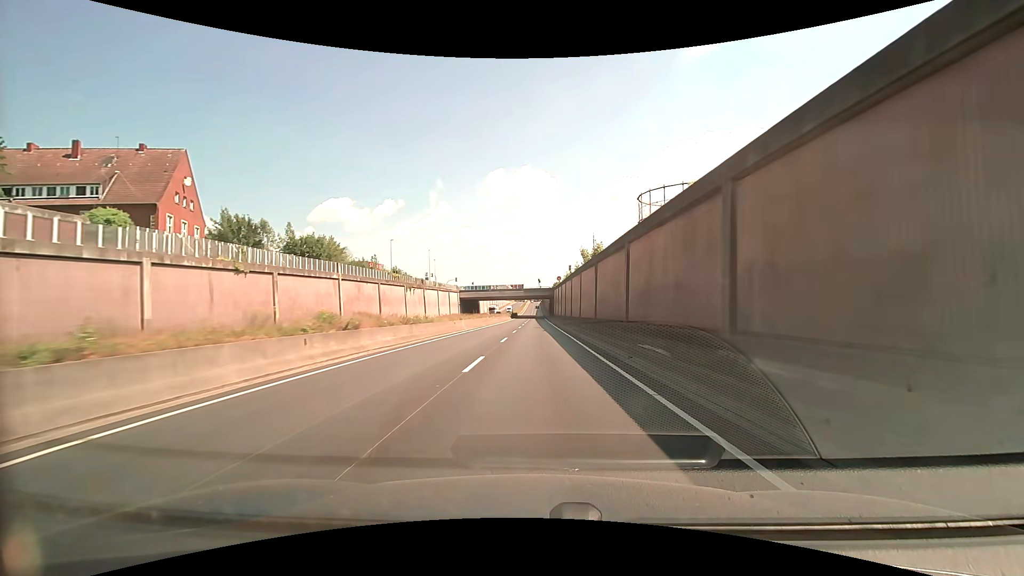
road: trunk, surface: asphalt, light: Day
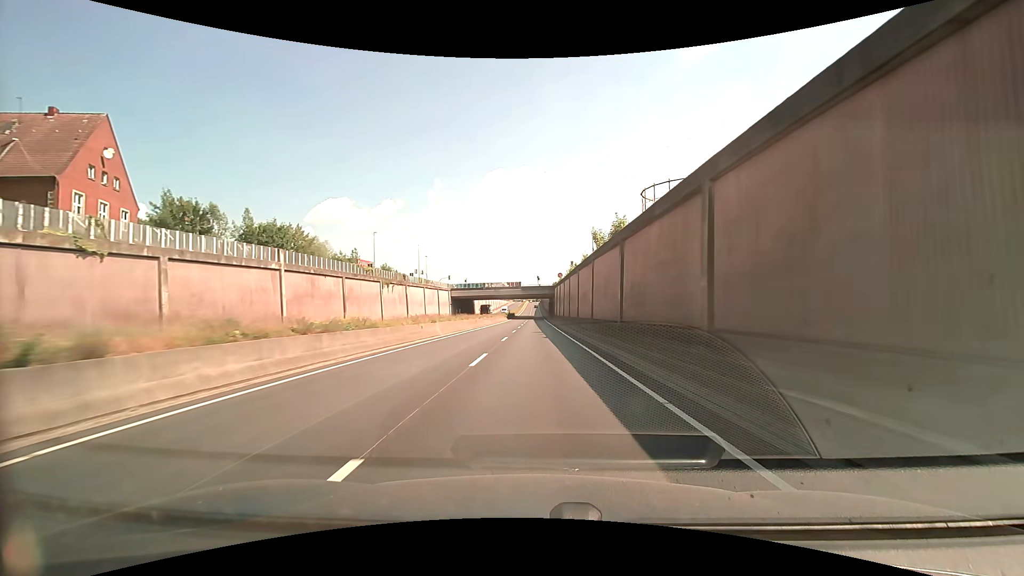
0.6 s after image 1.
(0.0, +10.8) m; 0°
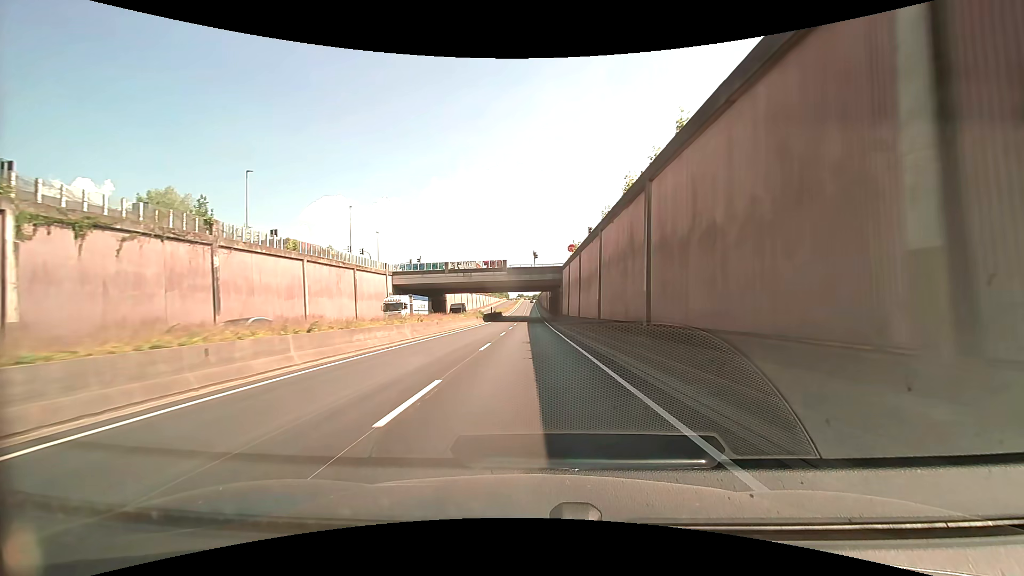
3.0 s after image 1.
(+0.1, +43.2) m; 0°
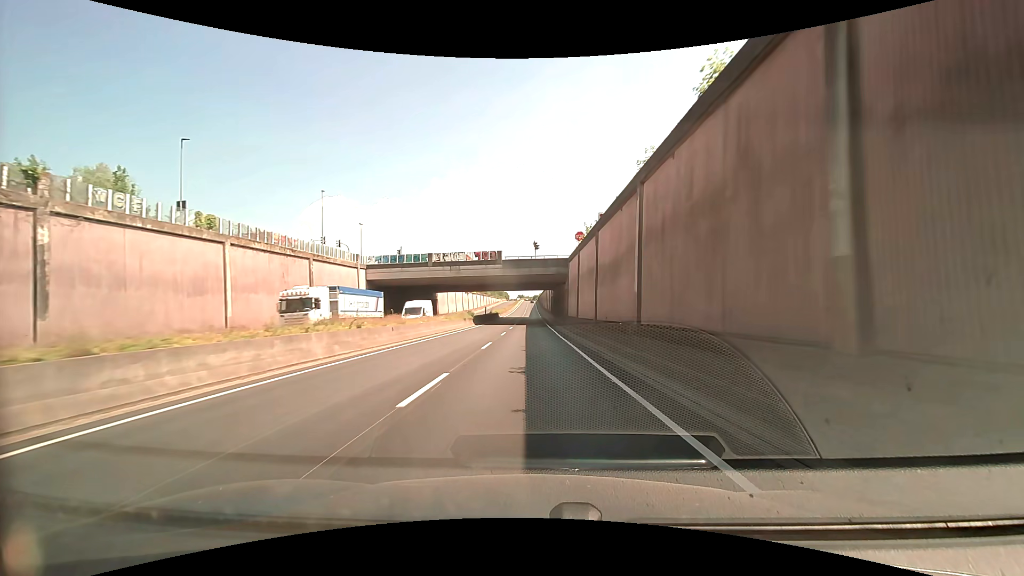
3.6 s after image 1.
(0.0, +10.8) m; 0°
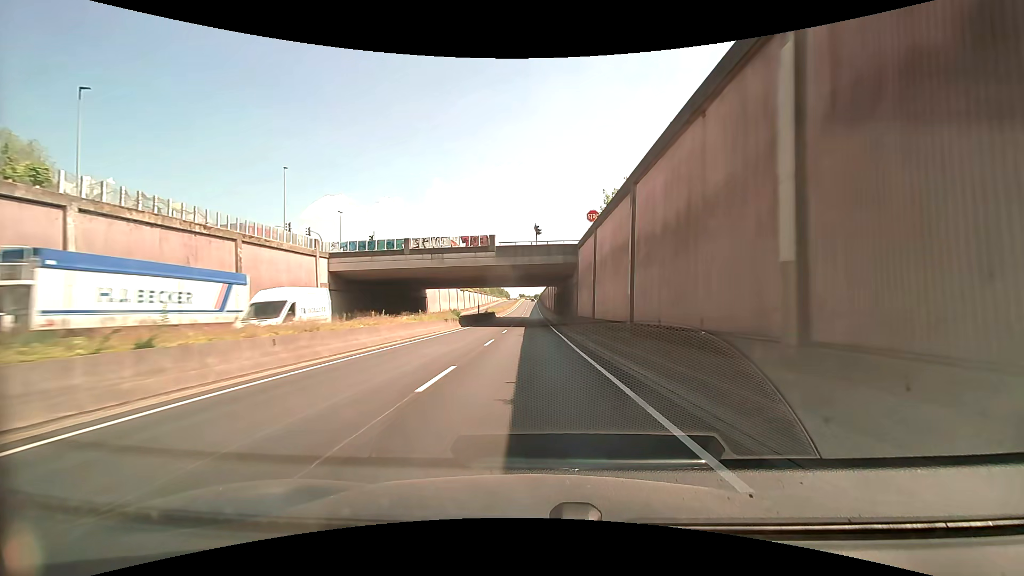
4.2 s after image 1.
(0.0, +10.8) m; 0°
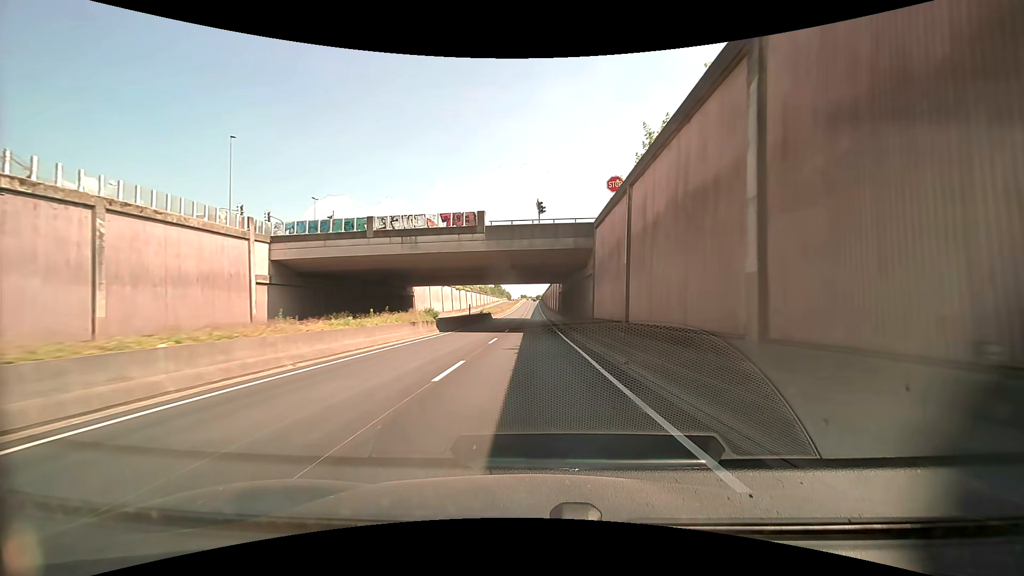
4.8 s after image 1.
(0.0, +10.8) m; 0°
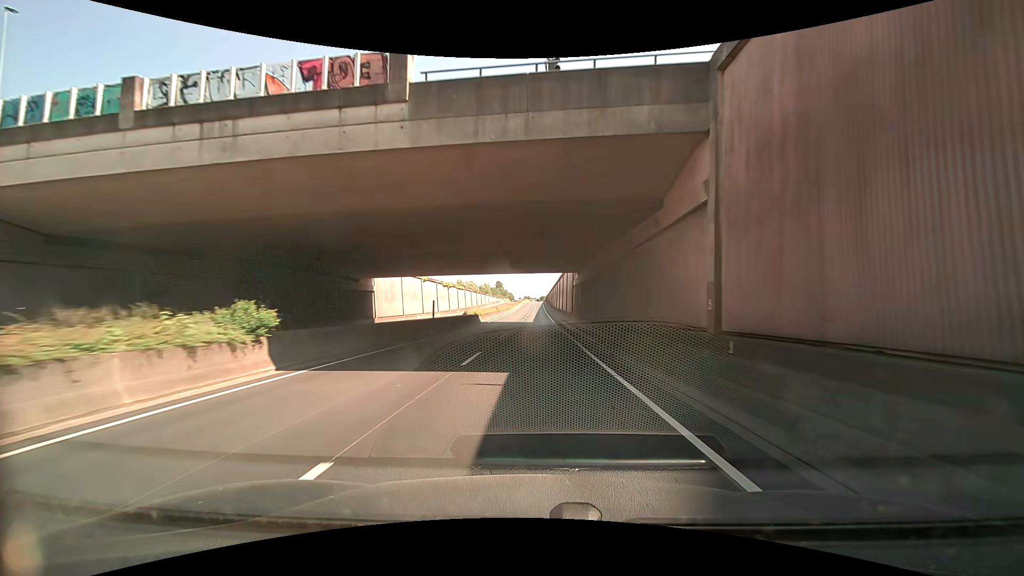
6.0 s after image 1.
(-0.1, +21.5) m; 0°
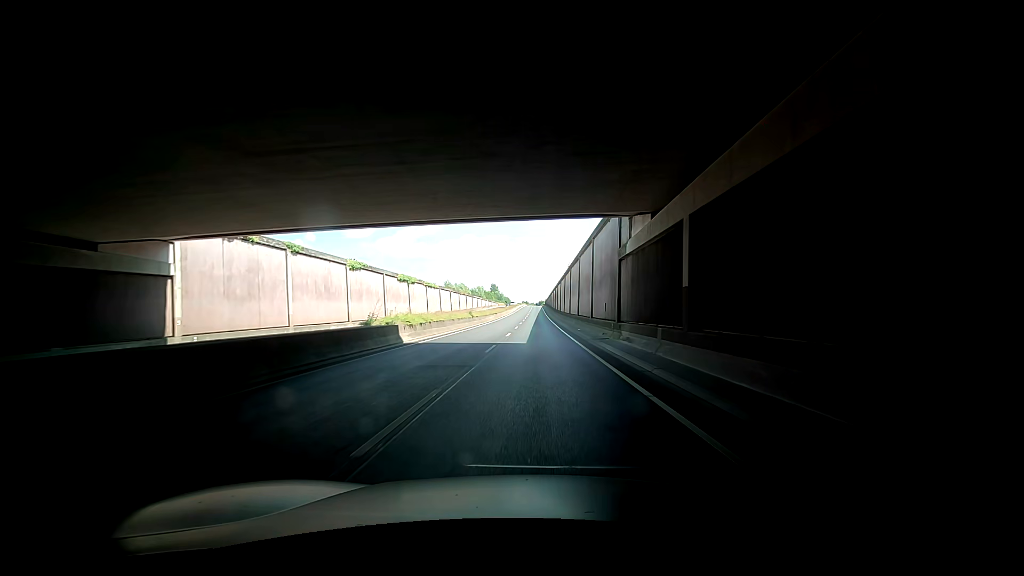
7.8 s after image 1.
(+0.2, +32.1) m; +2°
(0, +10) (0, +20) (0, +30) (-1, +40) (-1, +50) (-1, +60) (-1, +70) (-2, +80) (-2, +90) (-2, +100) m
